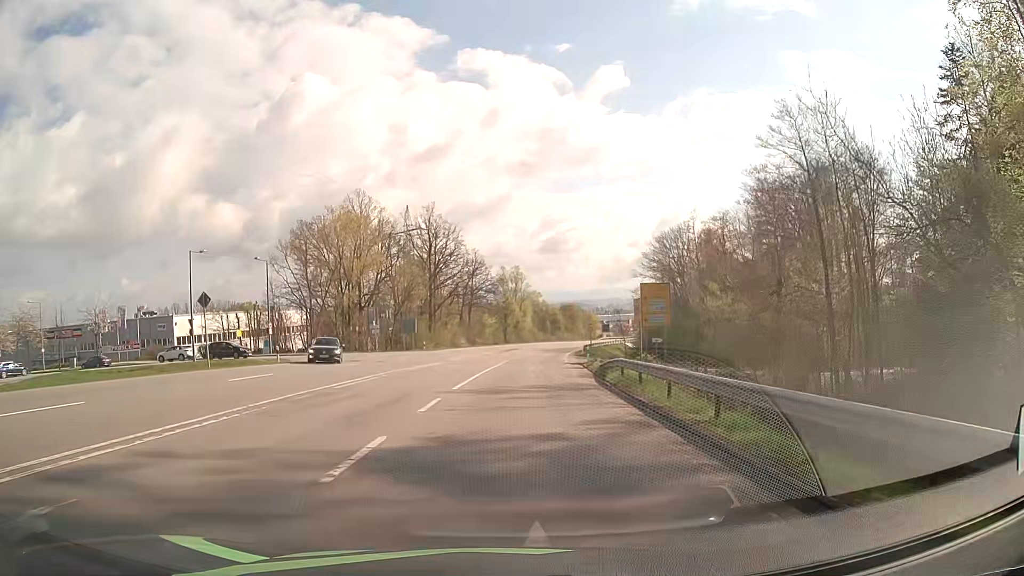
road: secondary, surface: asphalt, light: Day
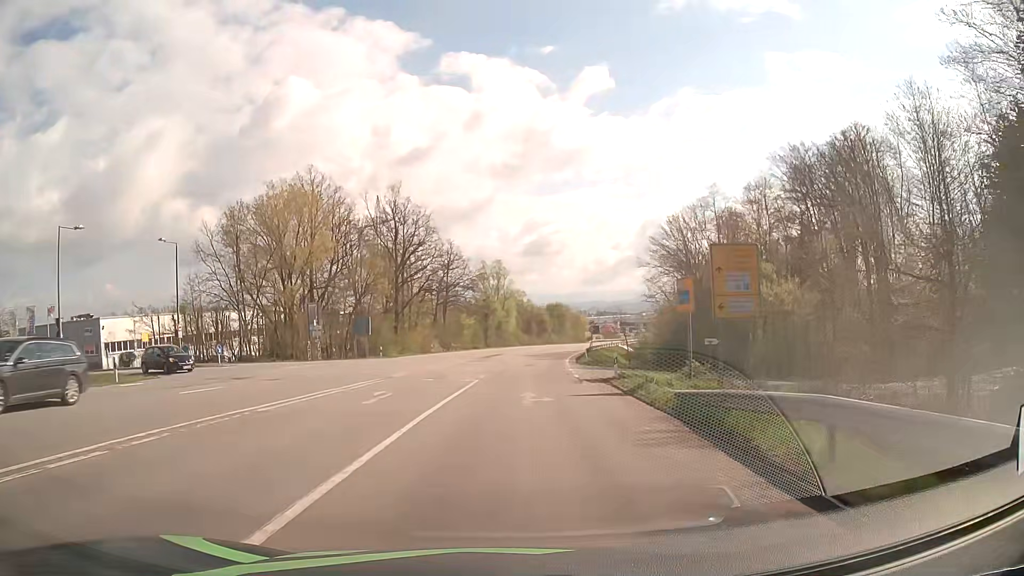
(+0.2, +16.3) m; +2°
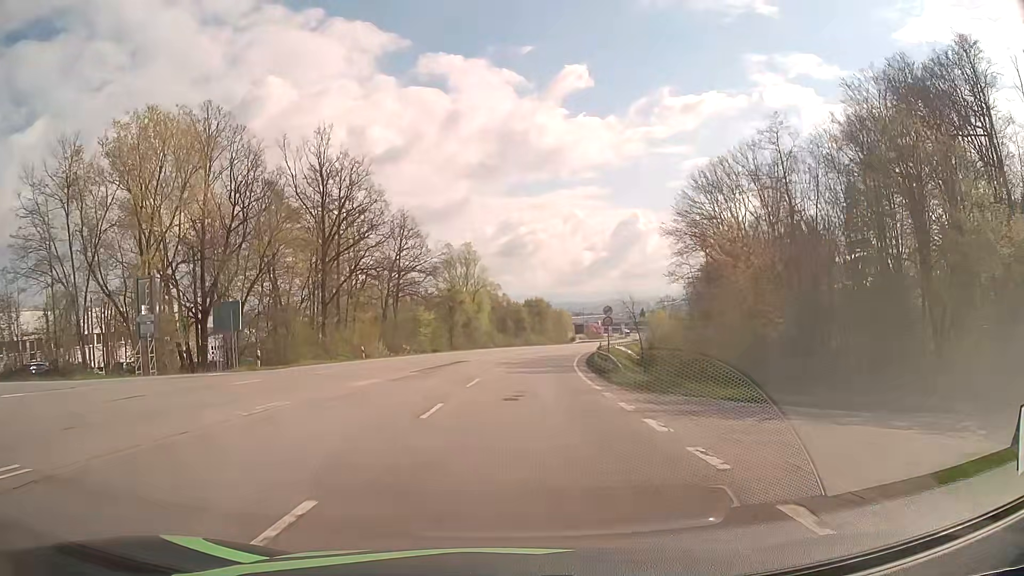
(+0.4, +24.3) m; +2°
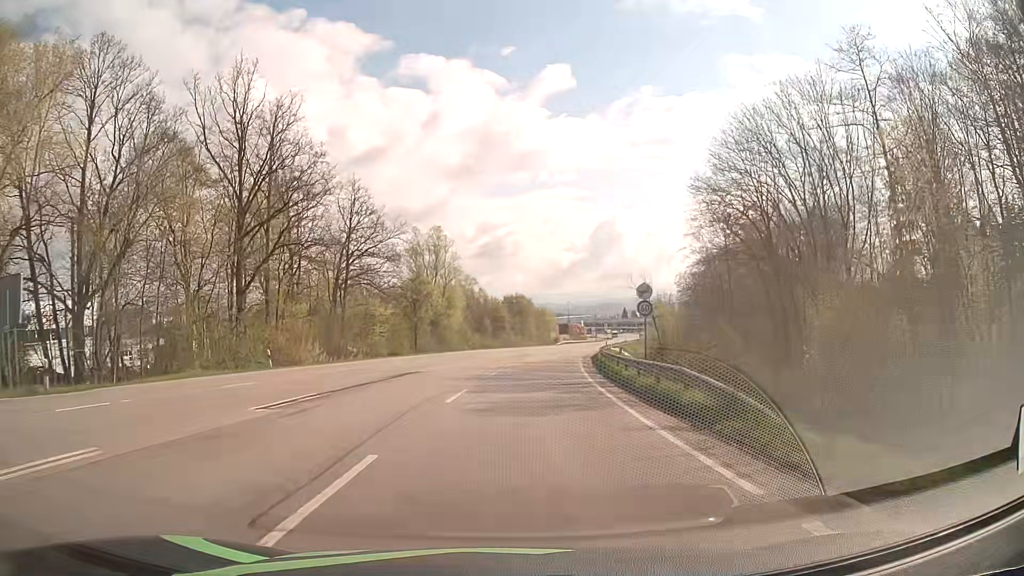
(+0.2, +16.3) m; +2°
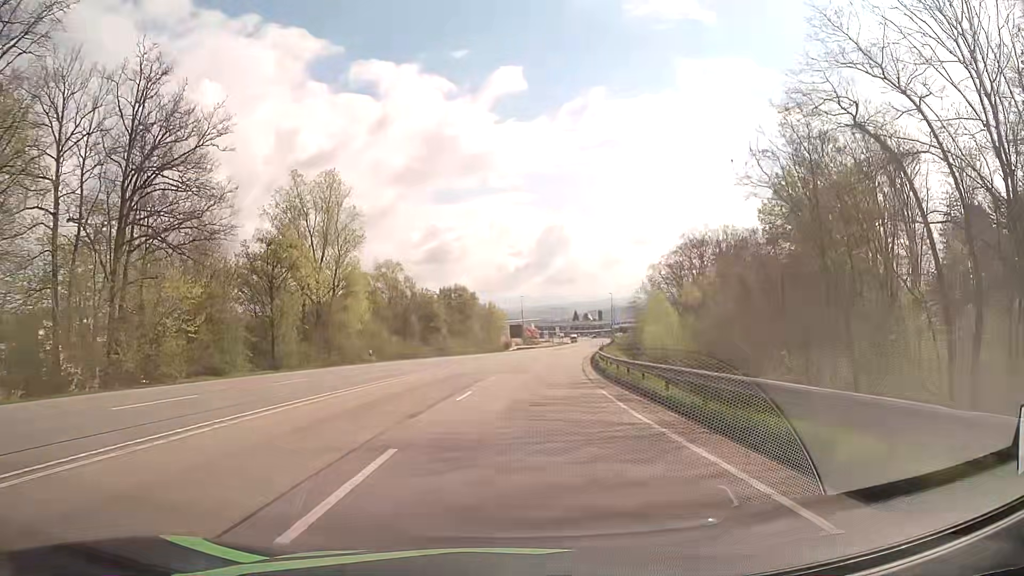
(+1.2, +33.2) m; +4°
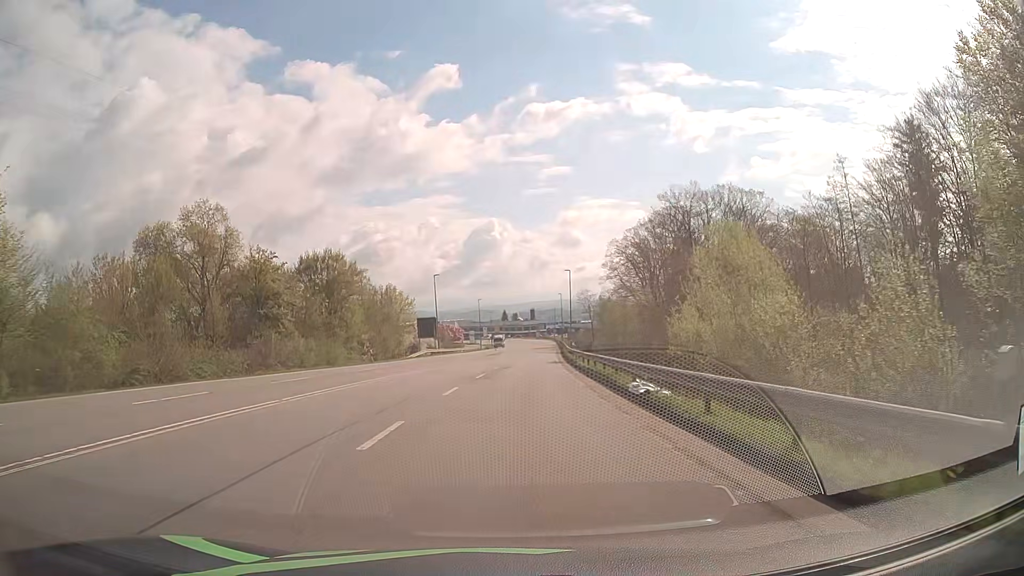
(+2.6, +43.0) m; +7°
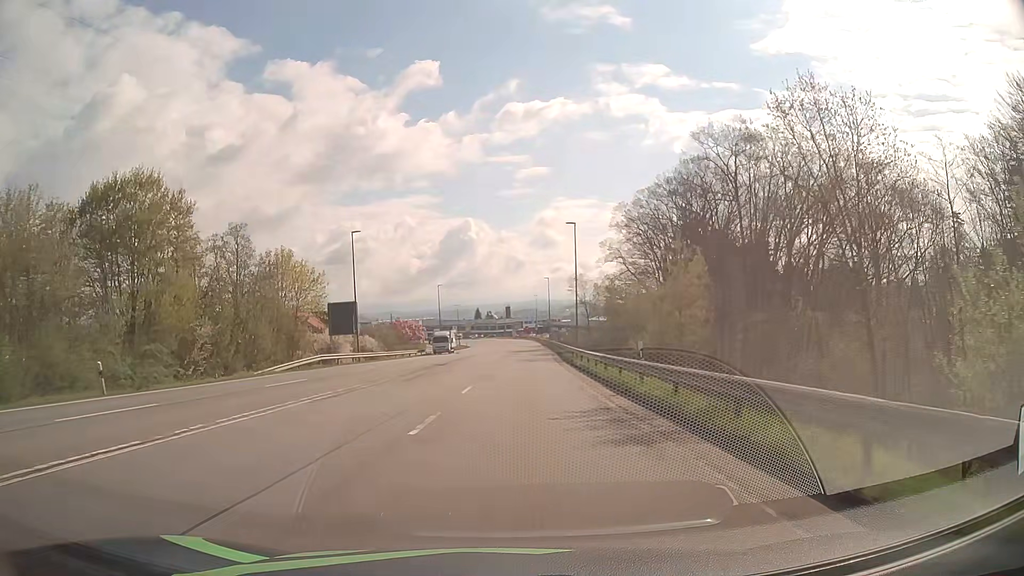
(+0.8, +34.2) m; +2°
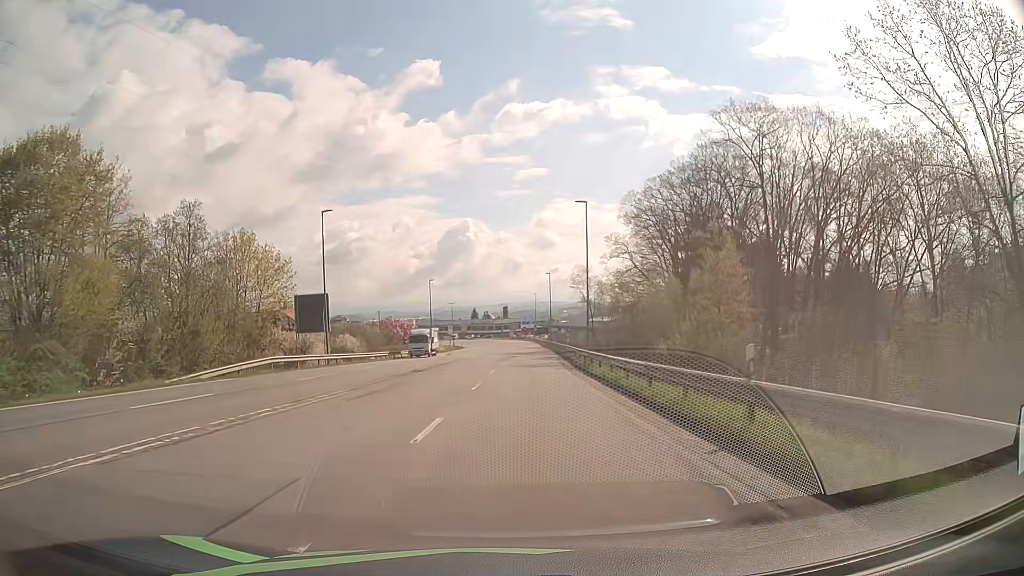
(0.0, +8.5) m; 0°
(0, +10) (0, +20) (0, +30) (+1, +40) (+1, +50) (+2, +60) (+2, +70) (+2, +80) (+2, +90) (+3, +100) m
